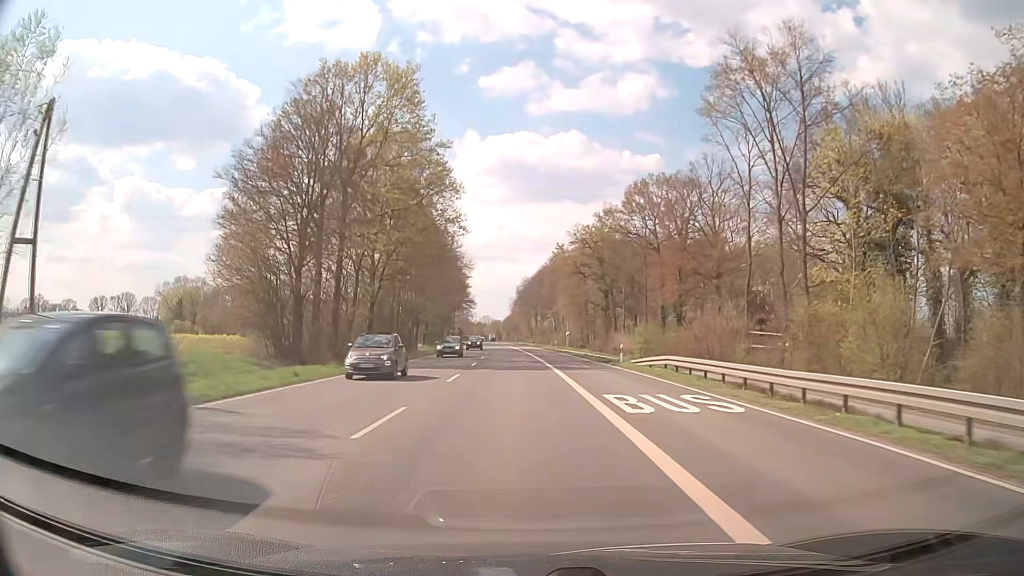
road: secondary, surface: asphalt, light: Day
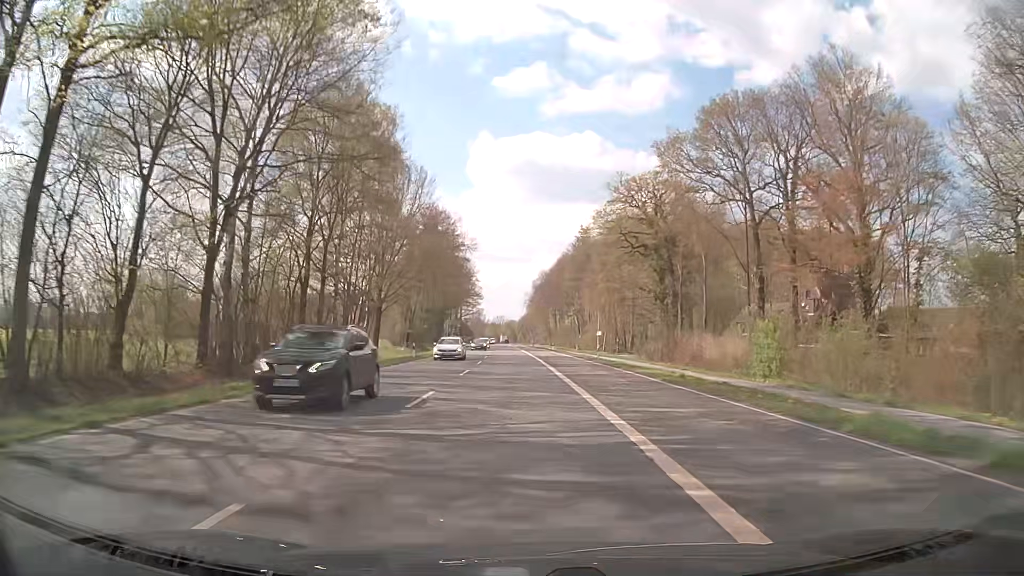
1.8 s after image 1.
(-0.4, +32.0) m; -1°
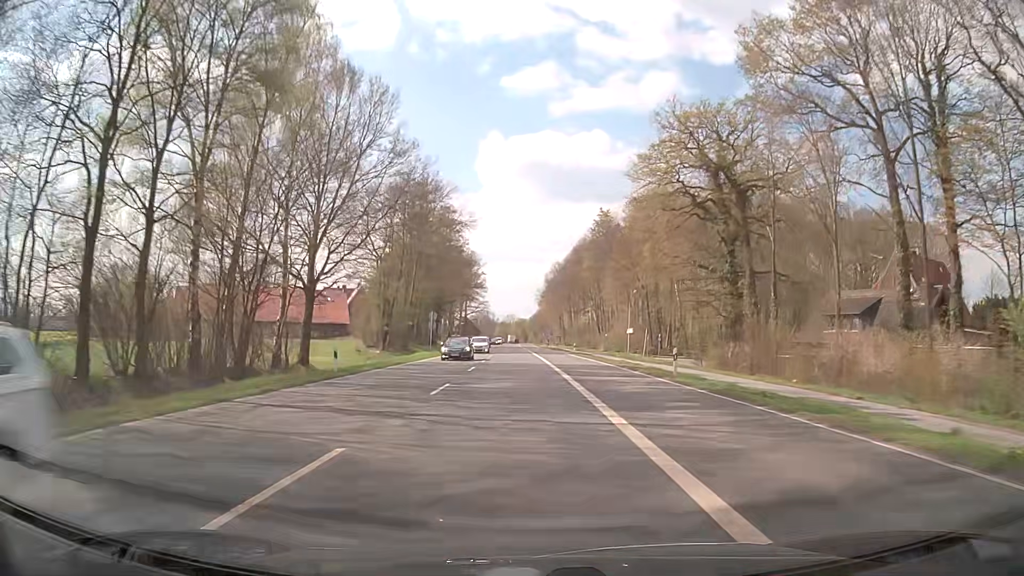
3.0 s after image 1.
(-0.2, +21.3) m; -1°
(0, +10) (0, +20) (0, +30) (-1, +40) (-1, +50) (-1, +60) (-2, +70) (-2, +80) (-2, +90) (-2, +100) m
